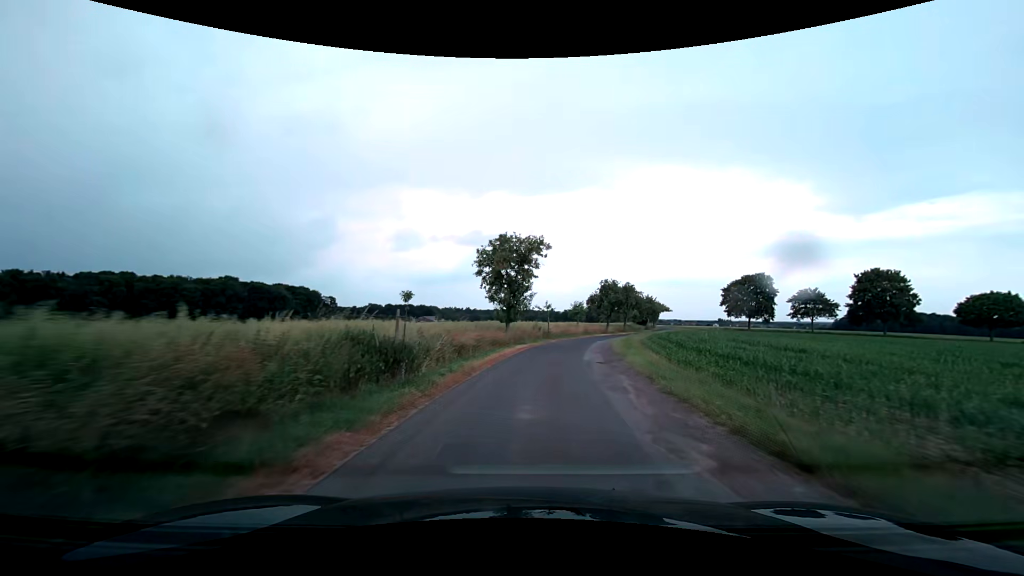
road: unclassified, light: Day
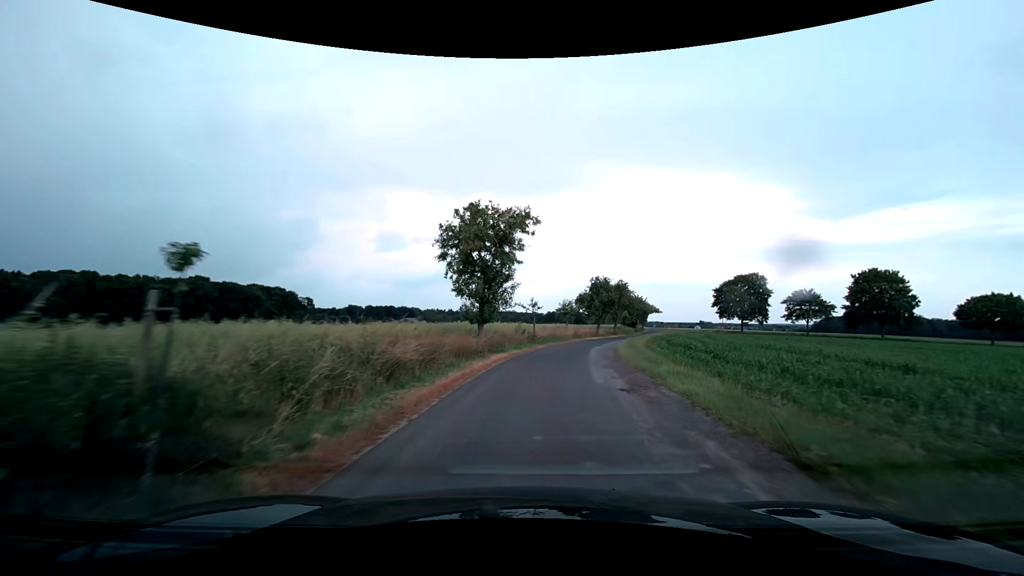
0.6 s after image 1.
(+0.2, +7.3) m; +2°
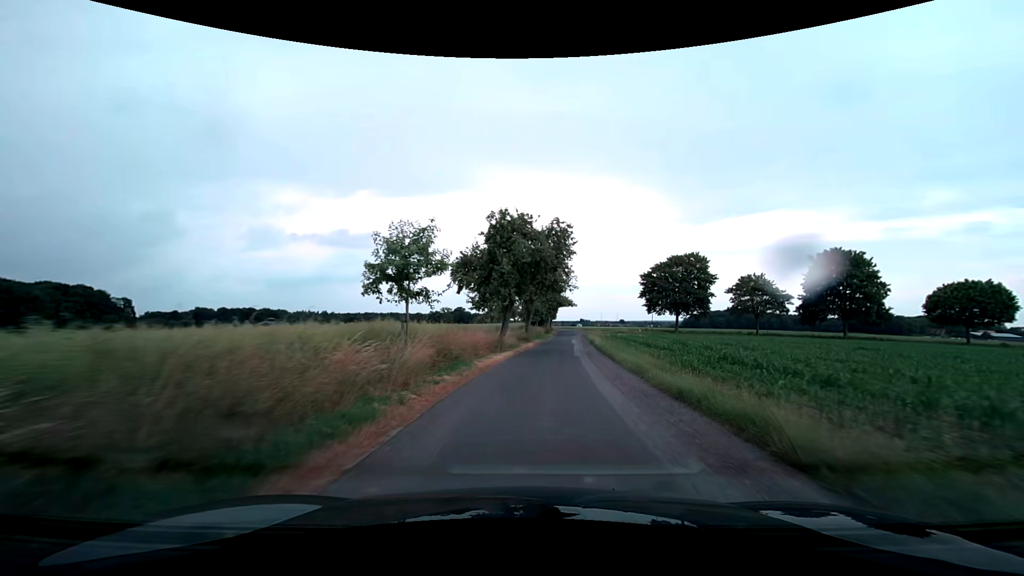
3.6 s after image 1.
(+4.1, +37.0) m; +13°
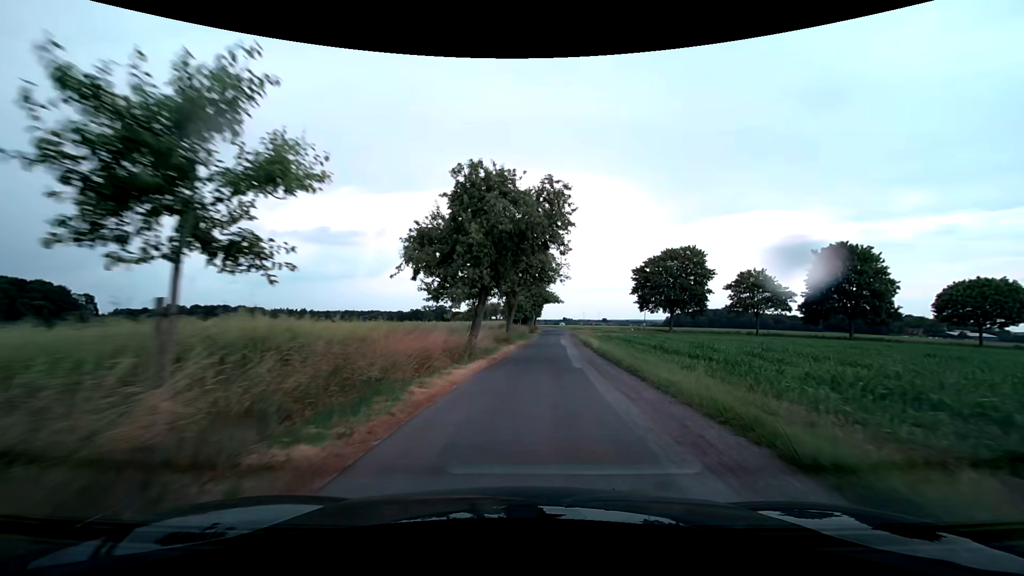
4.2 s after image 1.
(+0.1, +7.6) m; +2°
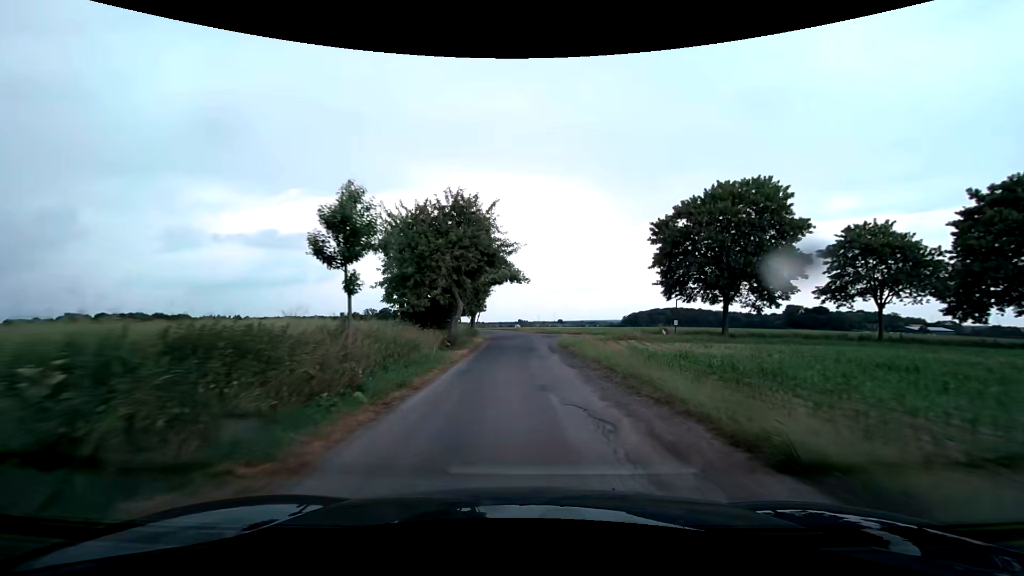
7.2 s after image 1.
(+2.2, +38.9) m; +4°
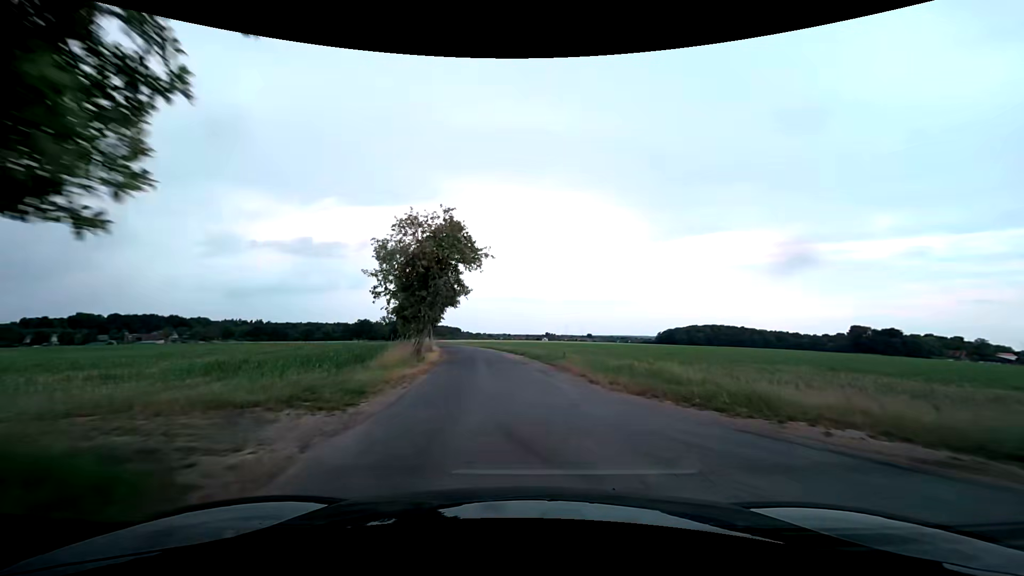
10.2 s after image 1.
(+0.4, +39.3) m; -1°
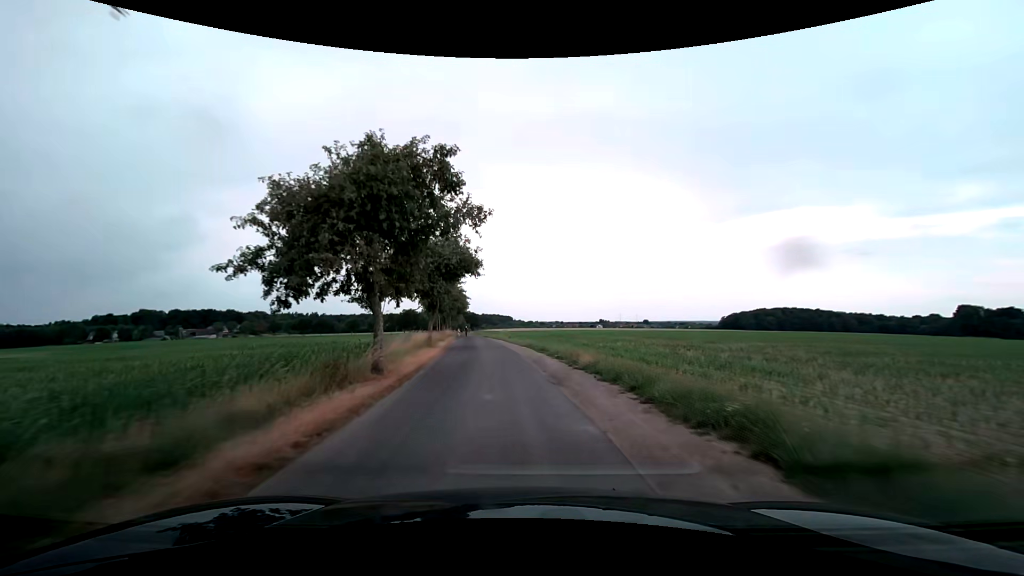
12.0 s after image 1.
(-1.3, +23.9) m; -6°
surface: asphalt
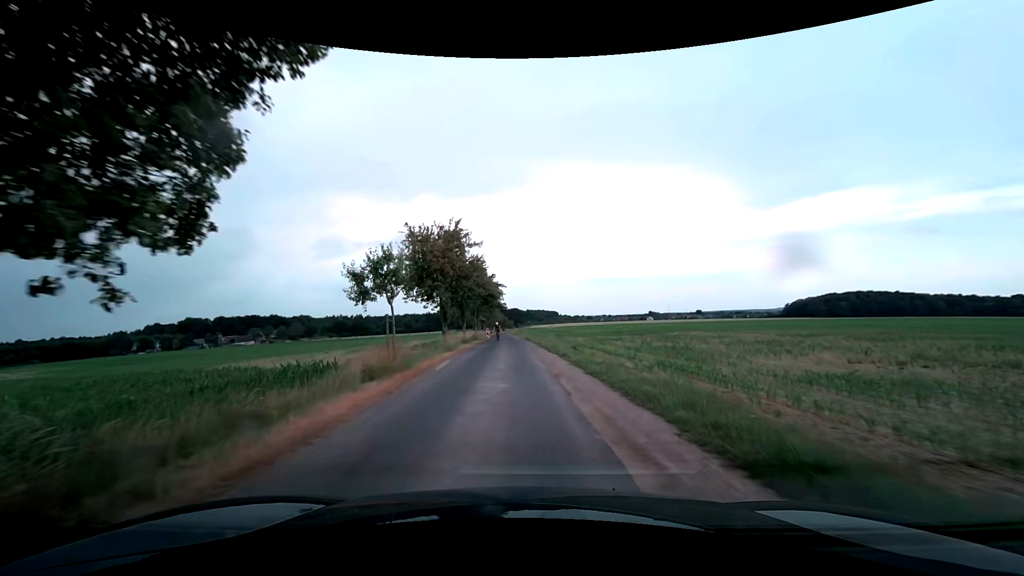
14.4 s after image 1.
(-1.6, +26.4) m; -6°
(0, +10) (0, +20) (-1, +30) (-1, +40) (-2, +50) (-2, +60) (-3, +70) (-4, +80) (-4, +90) (-5, +100) m
